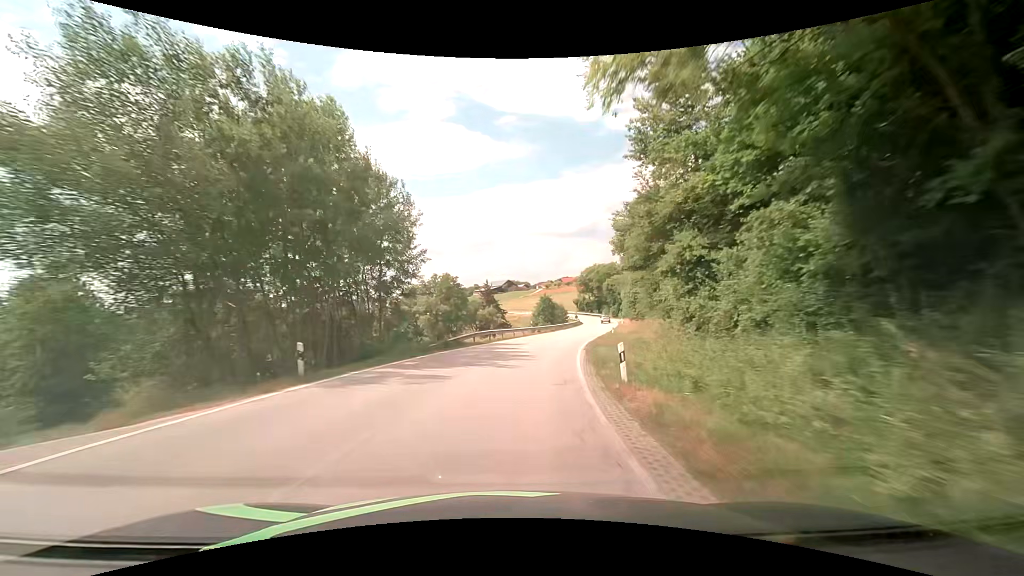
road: secondary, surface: asphalt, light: Day
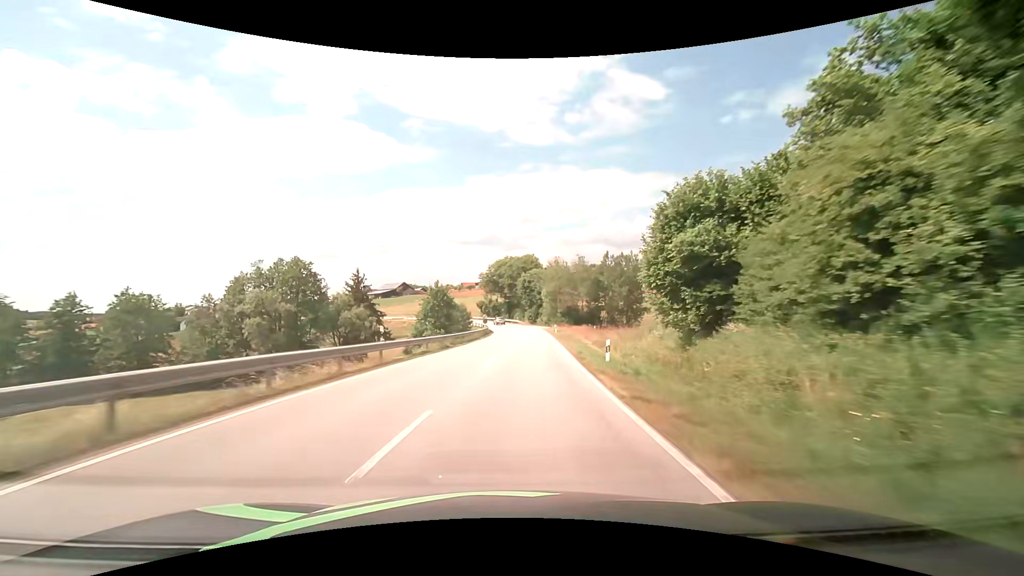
(+3.0, +33.2) m; +11°
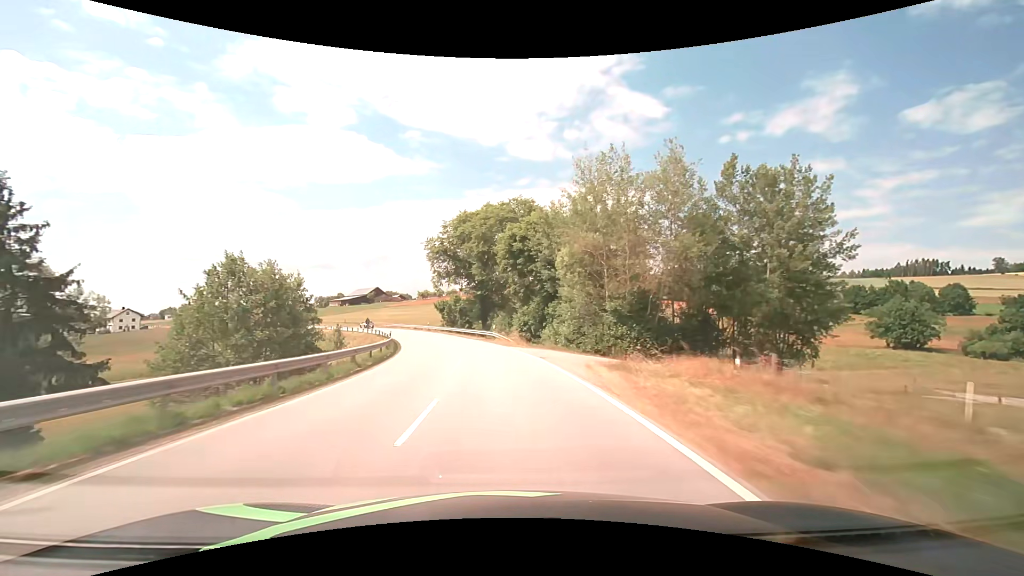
(+3.5, +58.9) m; +2°
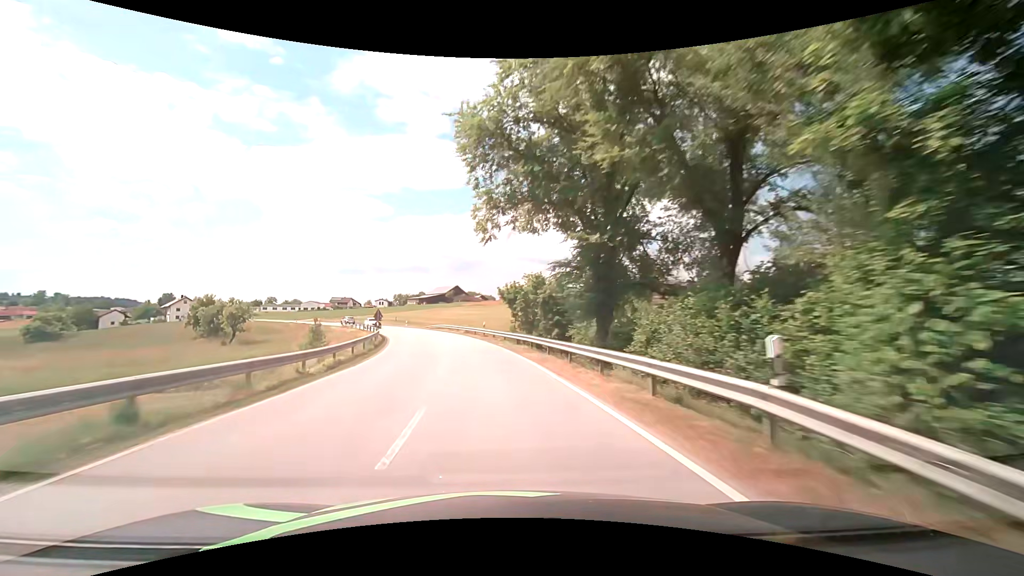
(-3.1, +37.3) m; -10°
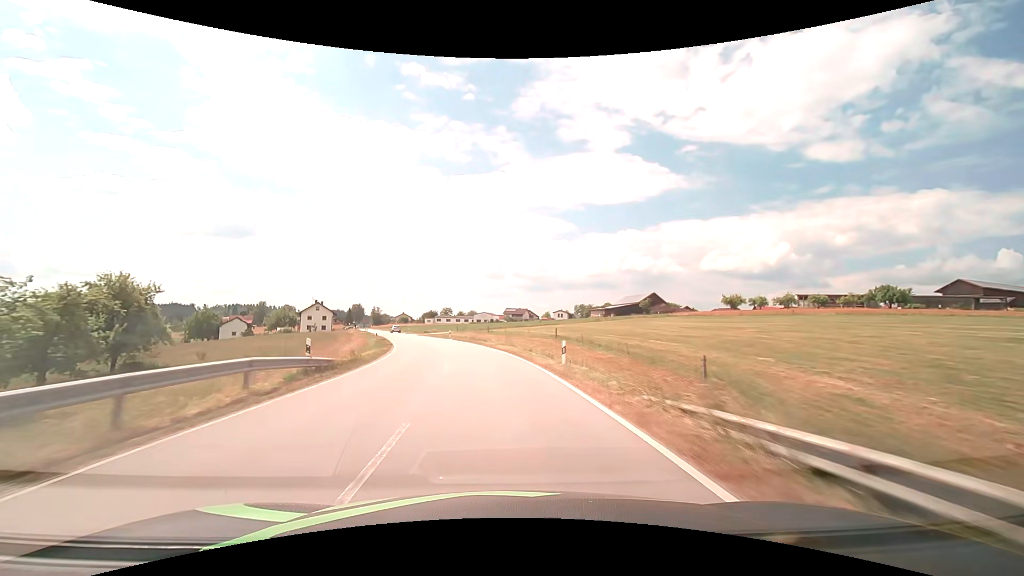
(-11.0, +61.1) m; -21°
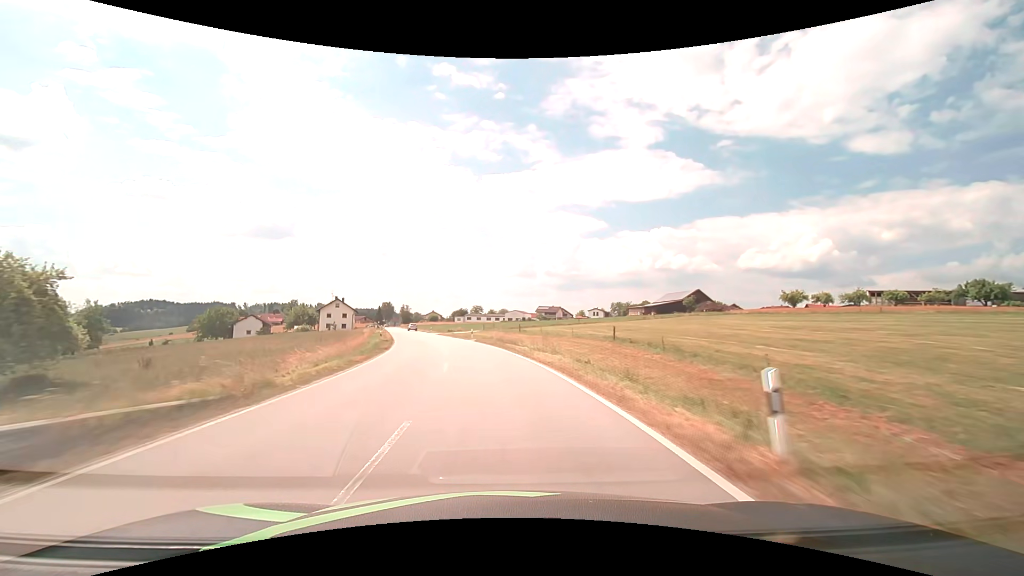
(-0.4, +12.3) m; -4°
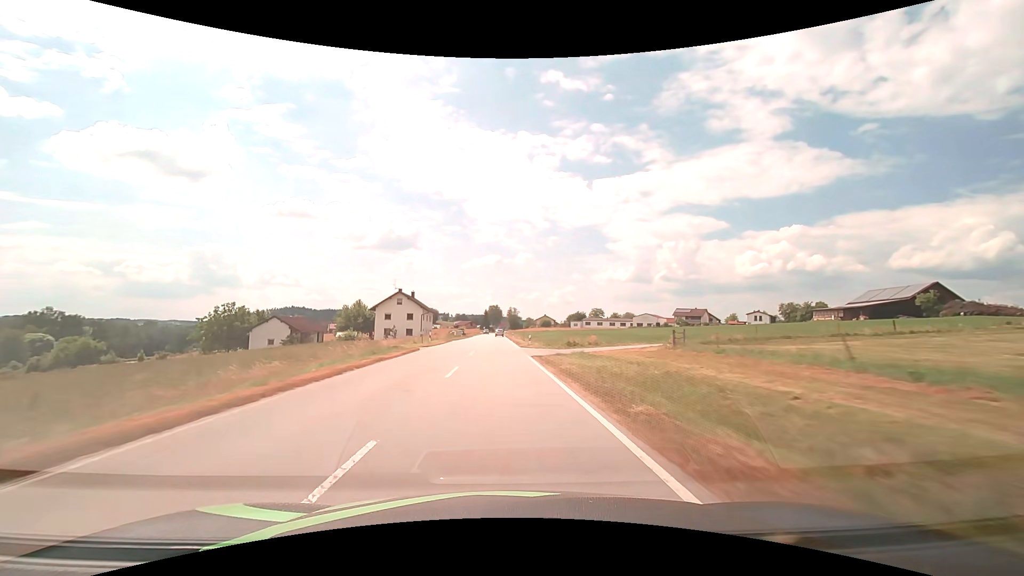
(-6.1, +49.3) m; -13°
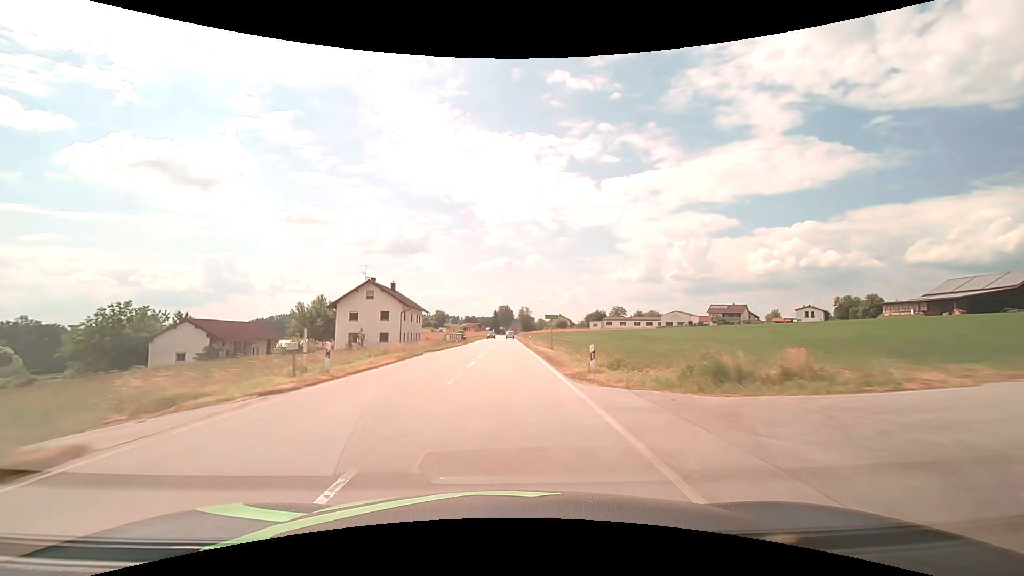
(-0.5, +25.6) m; -2°
(0, +10) (0, +20) (0, +30) (0, +40) (0, +50) (0, +60) (0, +70) (0, +80) (0, +90) (0, +100) m
